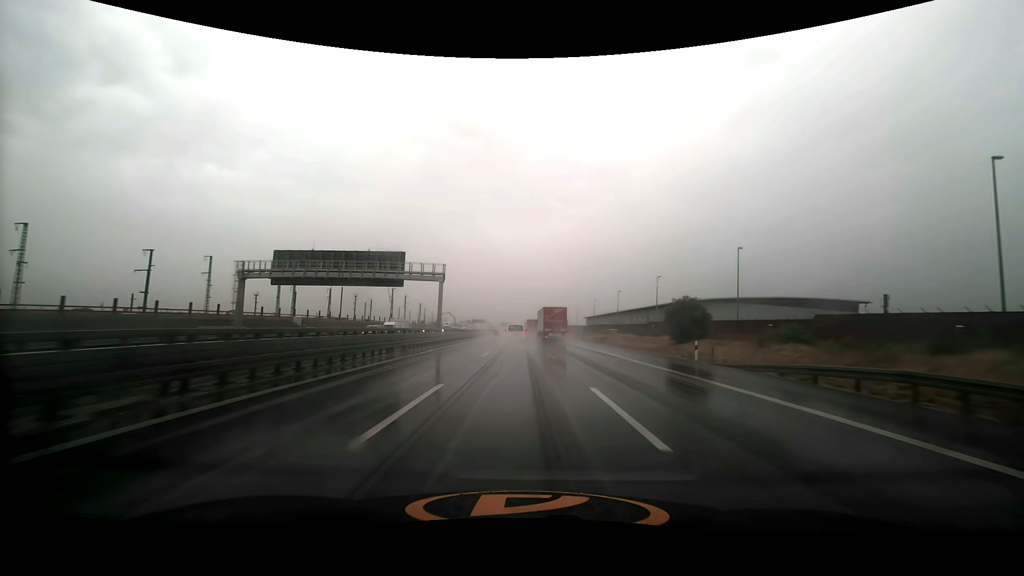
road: motorway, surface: asphalt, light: Day
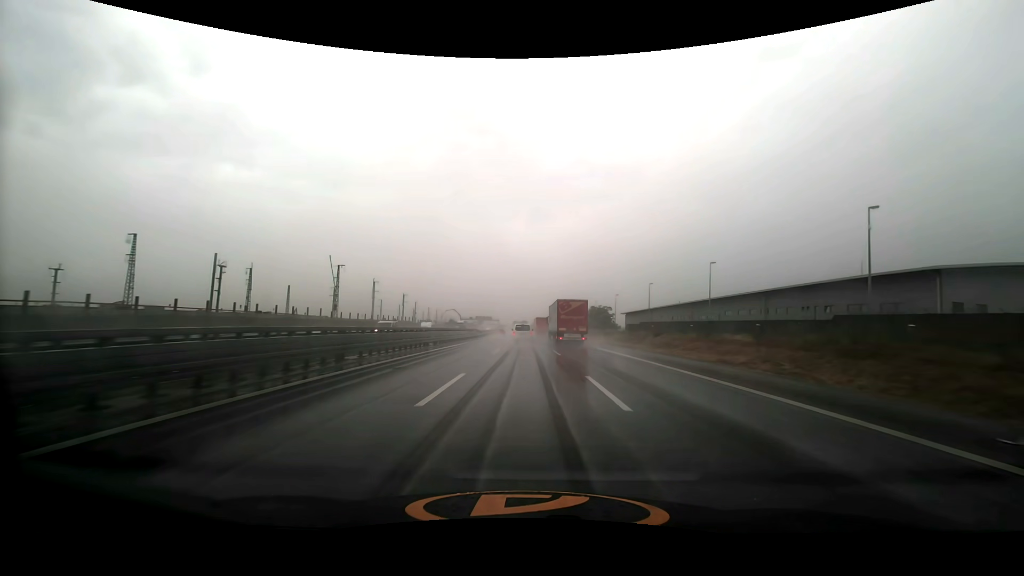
(-1.0, +69.5) m; -2°
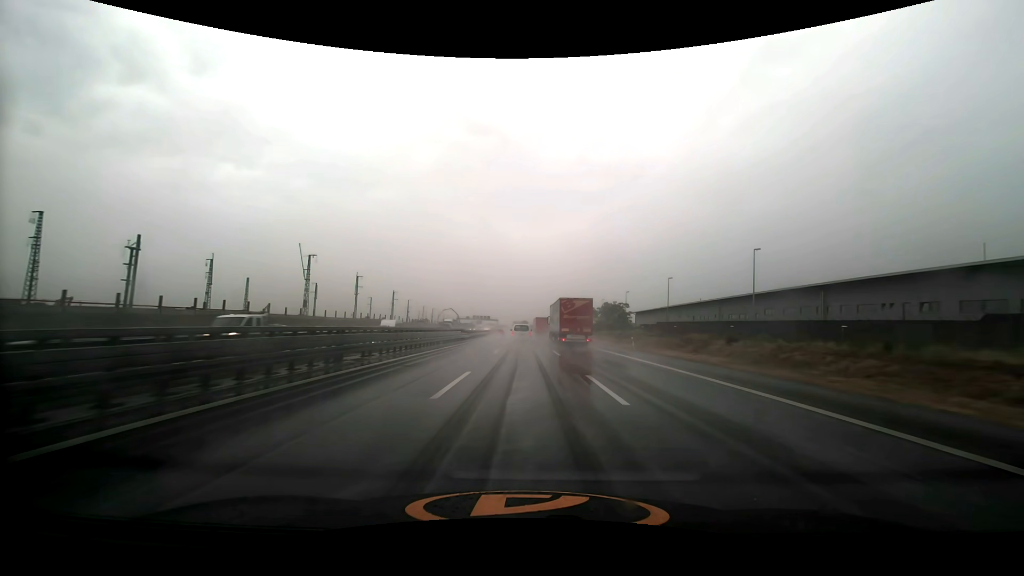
(0.0, +17.3) m; 0°
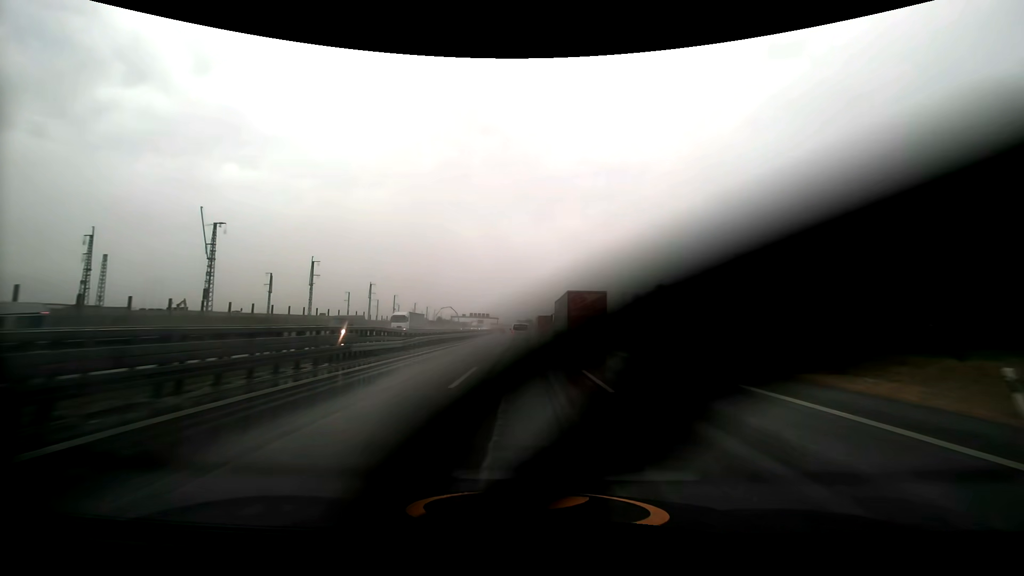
(+0.1, +34.4) m; 0°
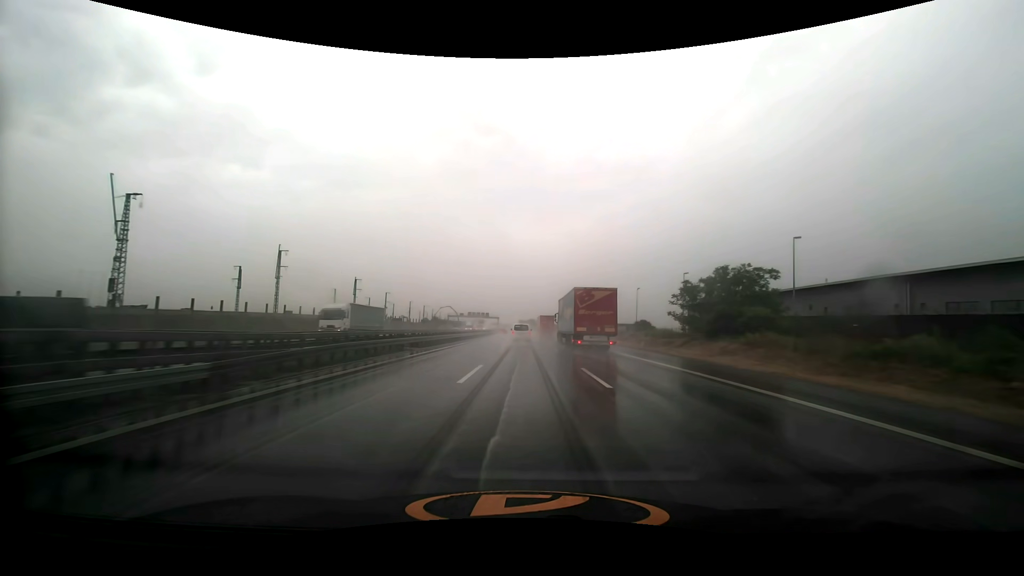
(-0.1, +17.0) m; 0°
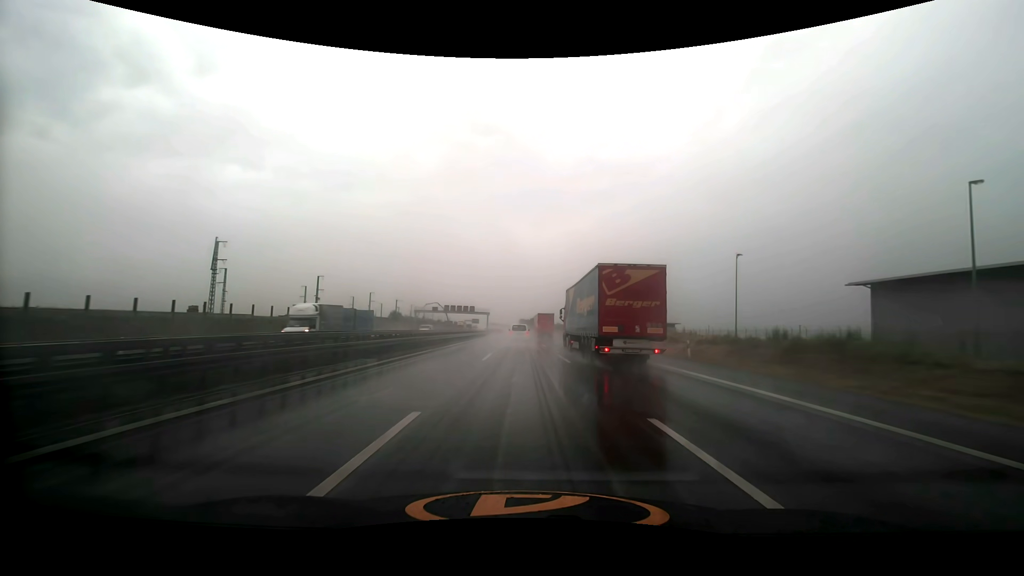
(-0.1, +67.5) m; 0°
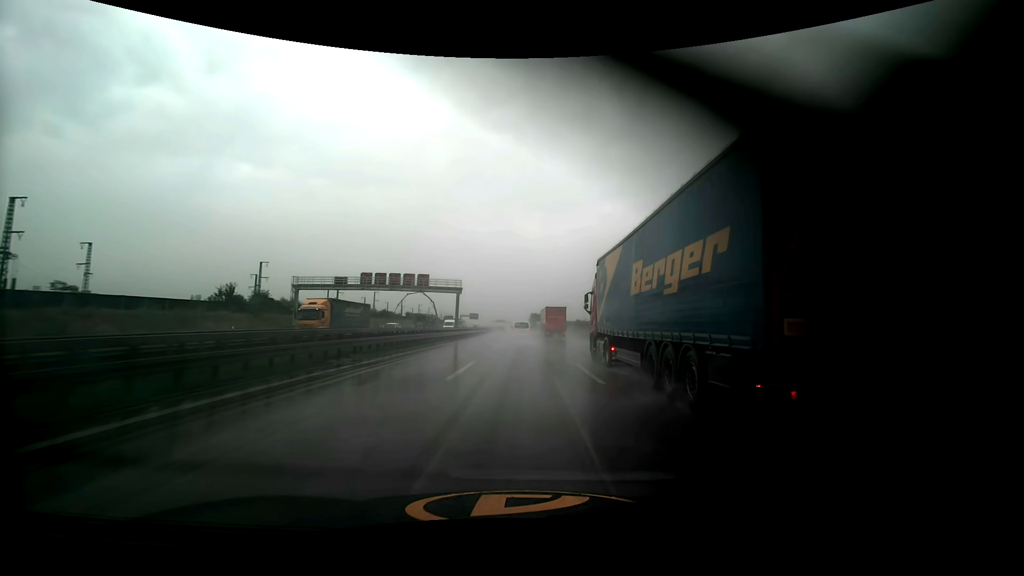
(-0.9, +83.7) m; -1°
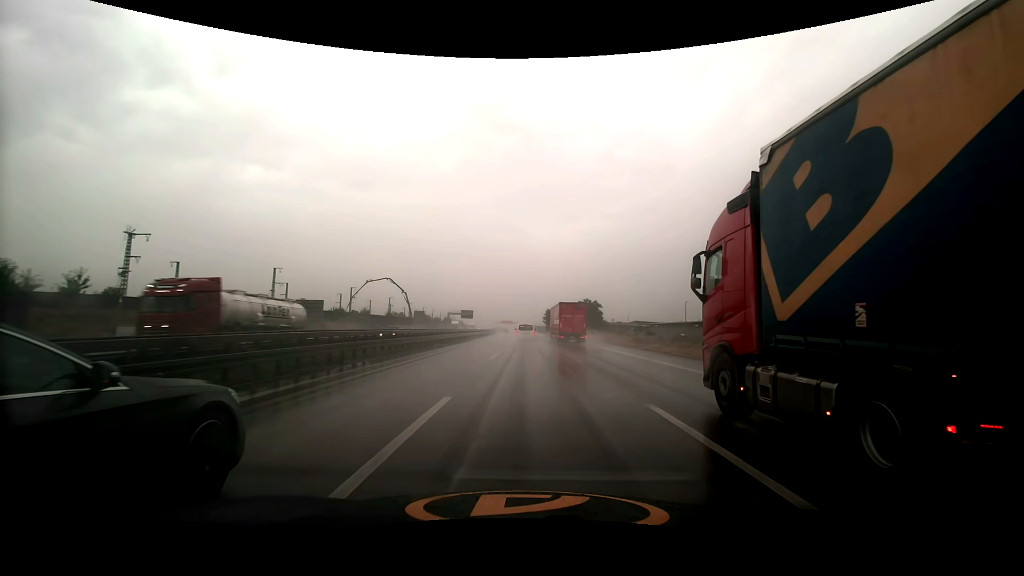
(-1.1, +82.4) m; -1°
(0, +10) (0, +20) (0, +30) (0, +40) (0, +50) (0, +60) (0, +70) (-1, +80) (-1, +90) (-1, +100) m
